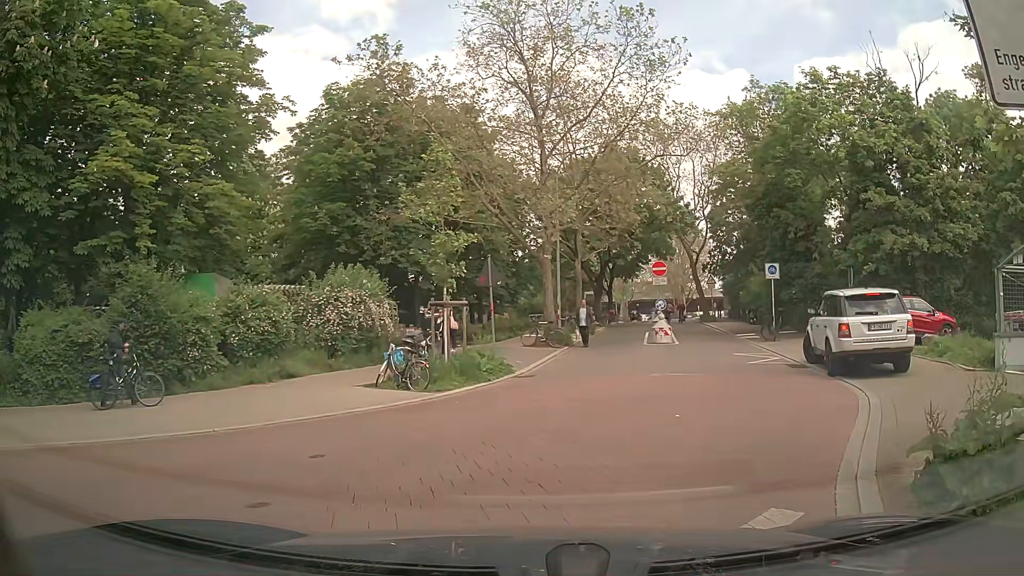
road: residential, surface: paving_stones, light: Day
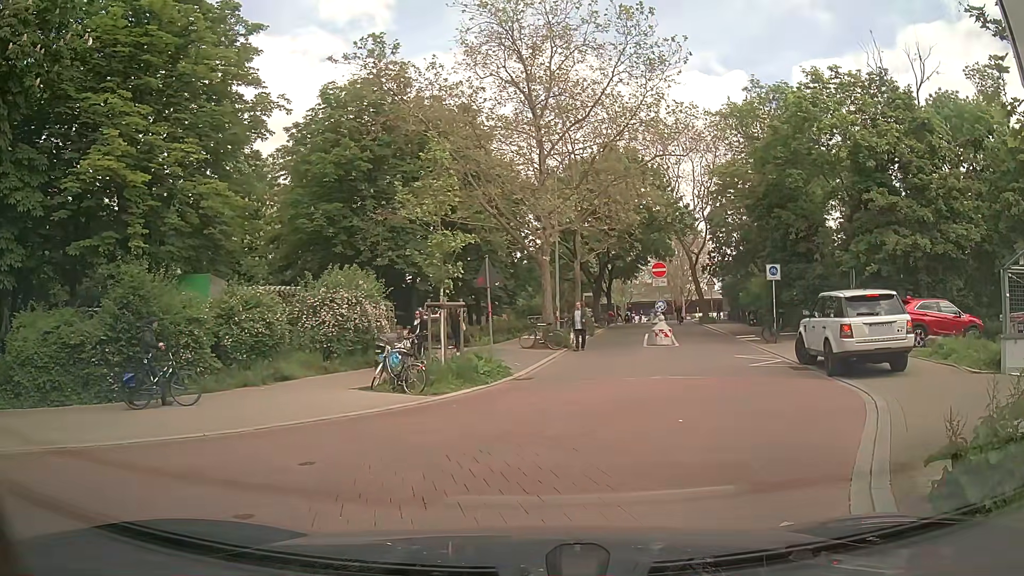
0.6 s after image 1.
(0.0, +0.3) m; 0°
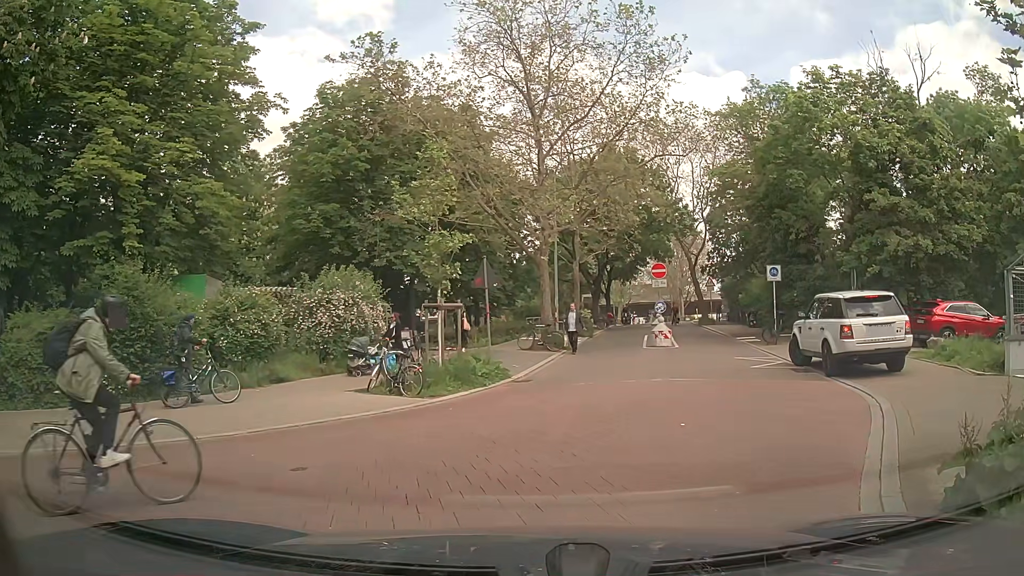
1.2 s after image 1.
(0.0, +0.2) m; 0°
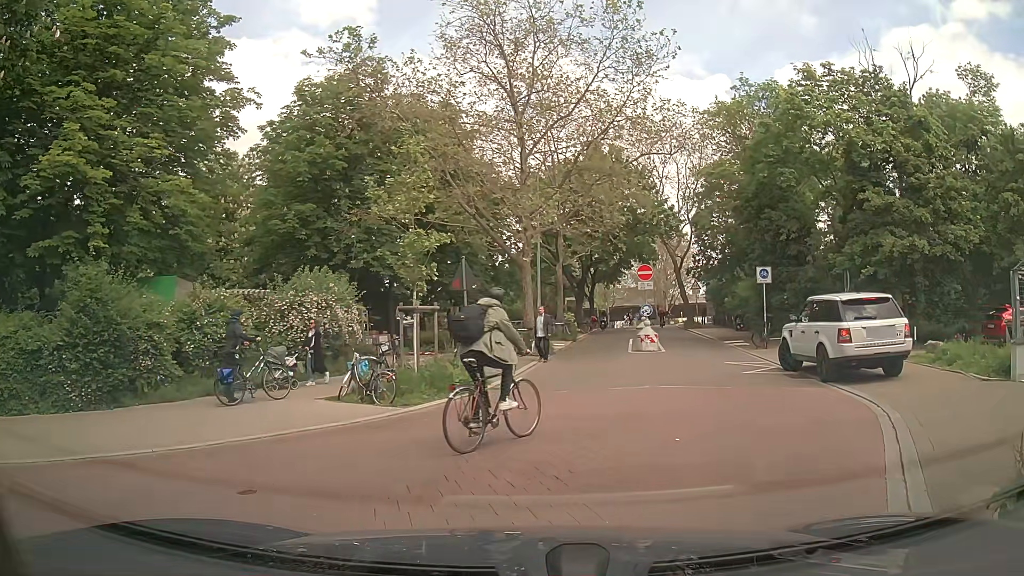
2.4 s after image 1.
(0.0, +0.9) m; 0°
